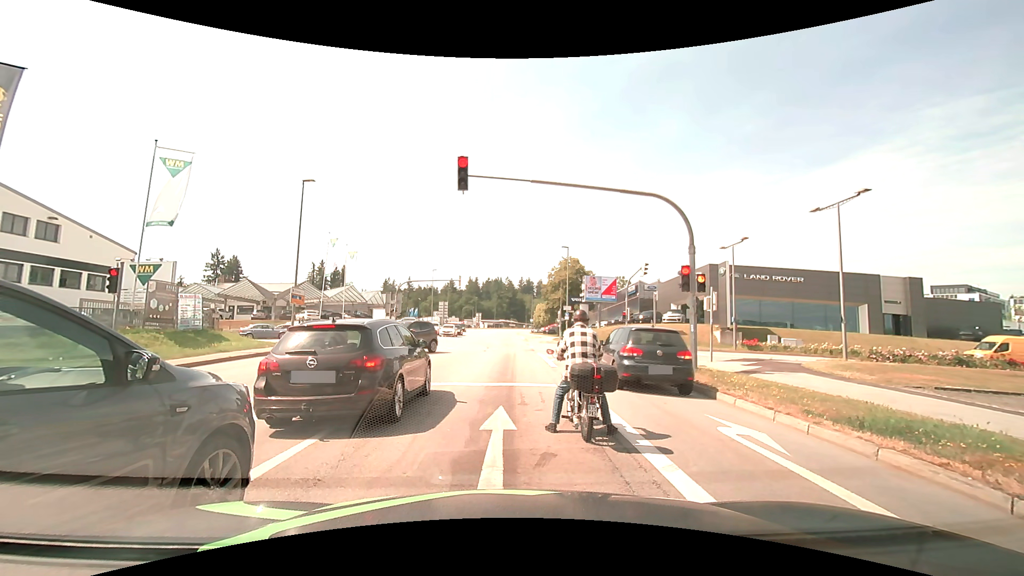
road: tertiary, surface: asphalt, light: Day
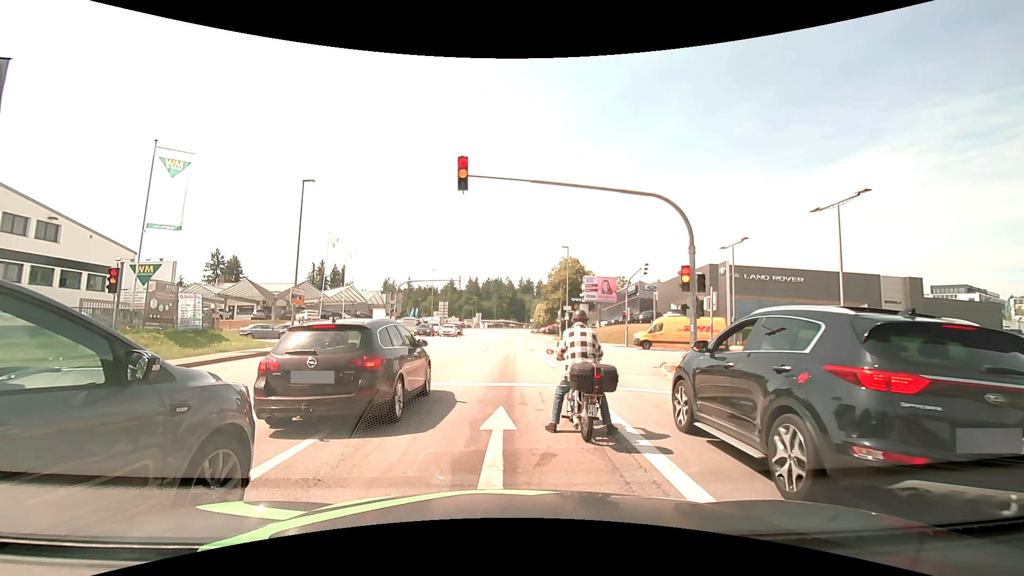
(0.0, 0.0) m; 0°
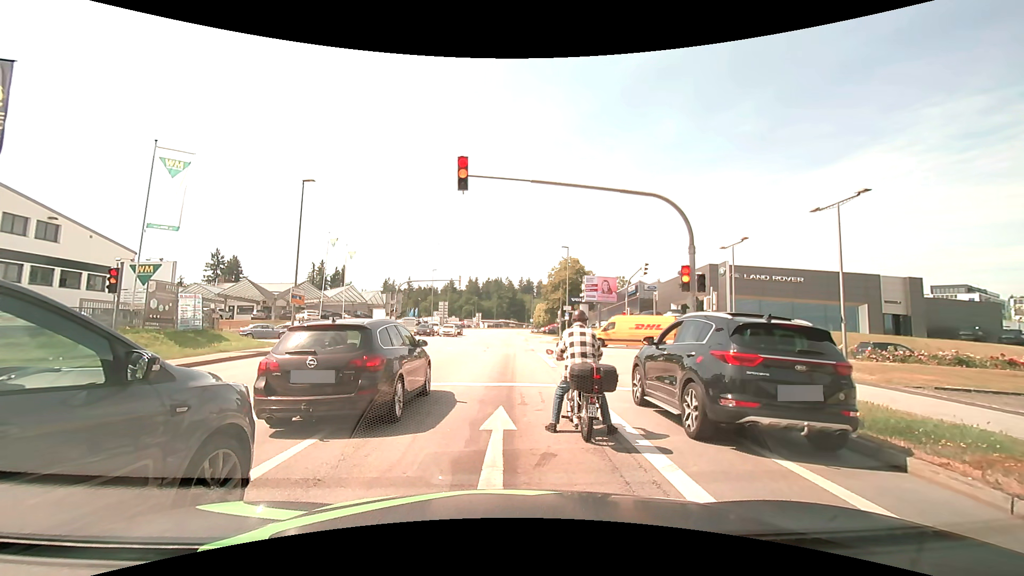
(0.0, 0.0) m; 0°
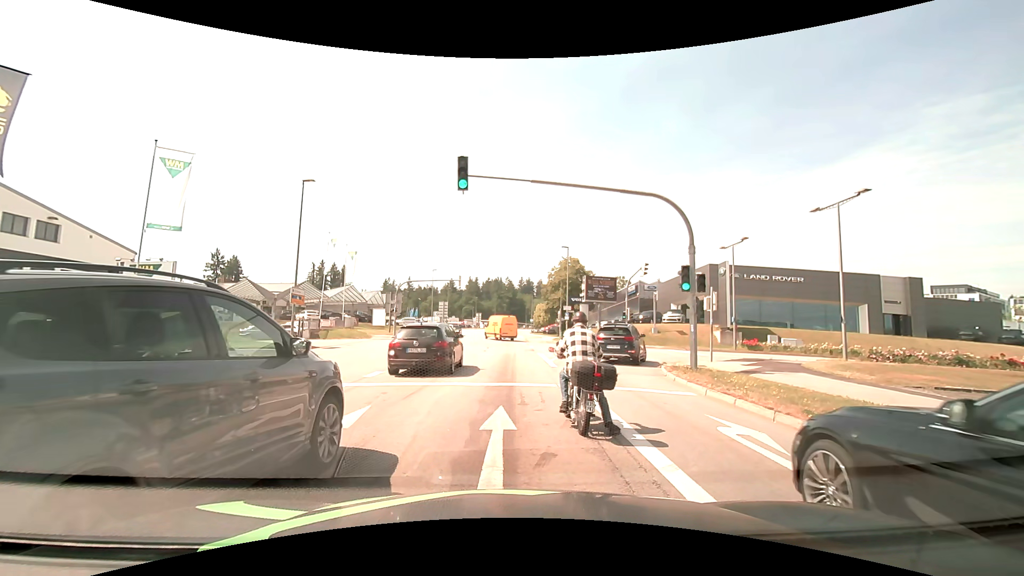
(0.0, 0.0) m; 0°
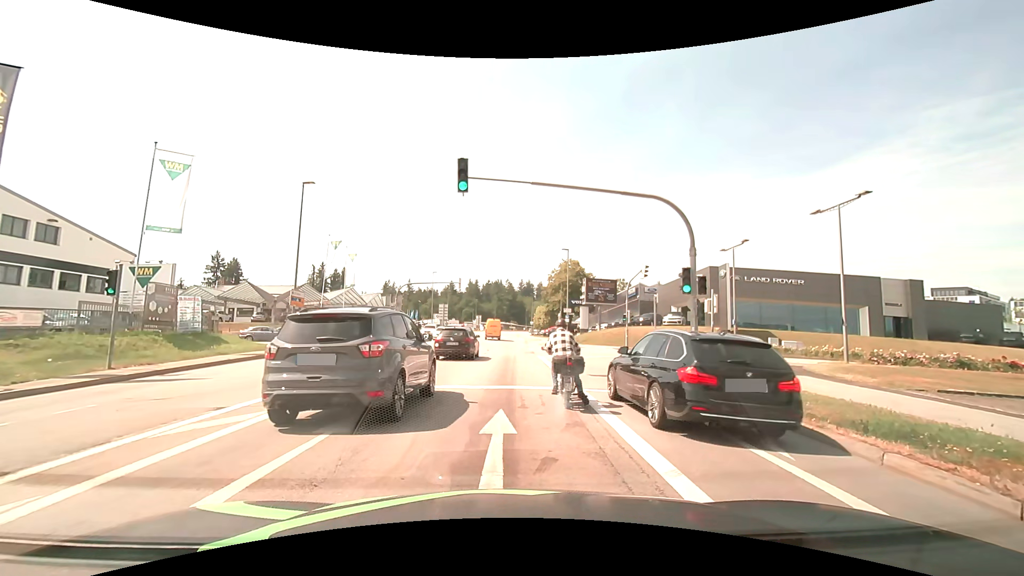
(0.0, +0.1) m; 0°
